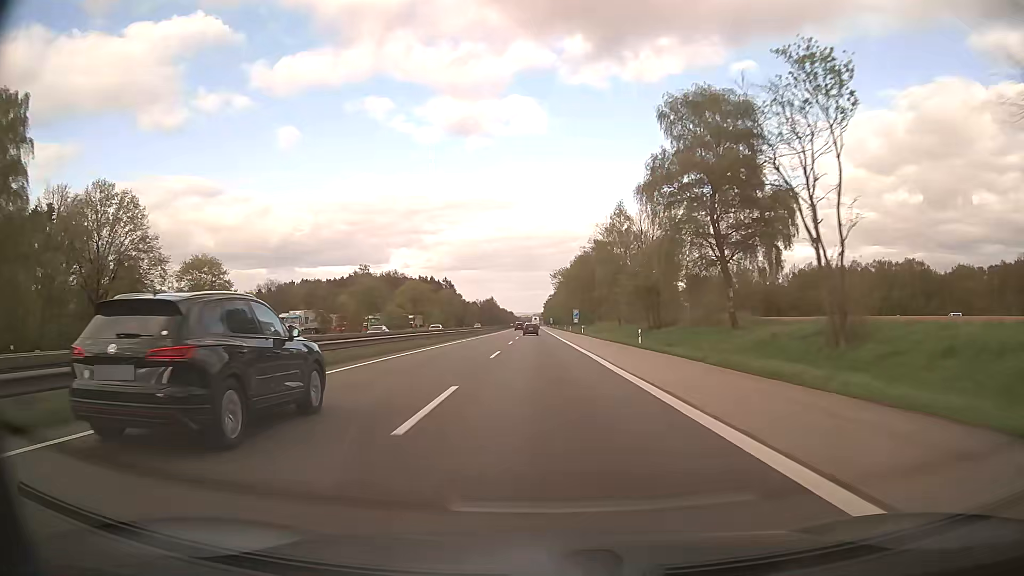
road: motorway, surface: asphalt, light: Day
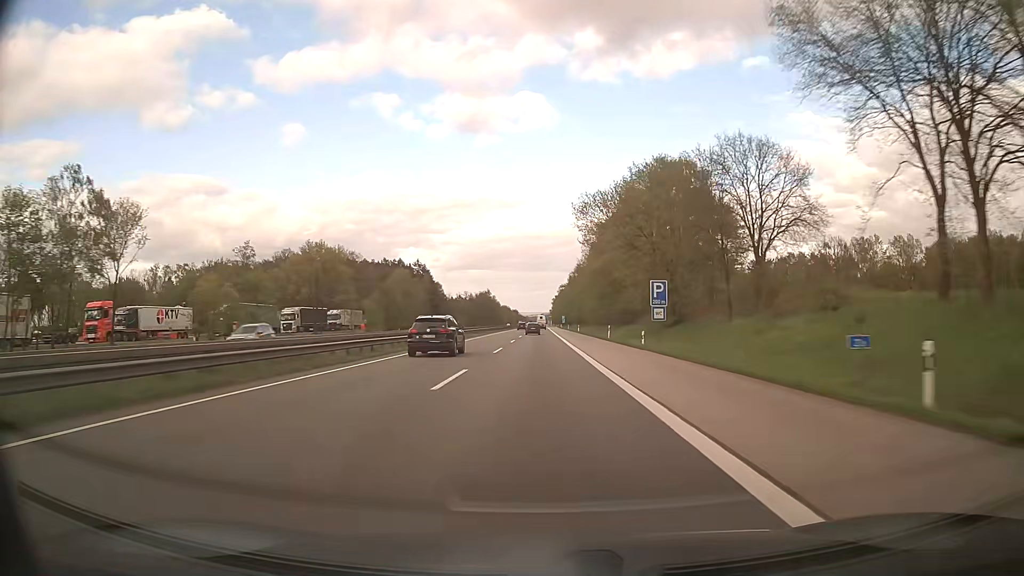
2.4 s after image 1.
(-0.2, +82.7) m; -1°
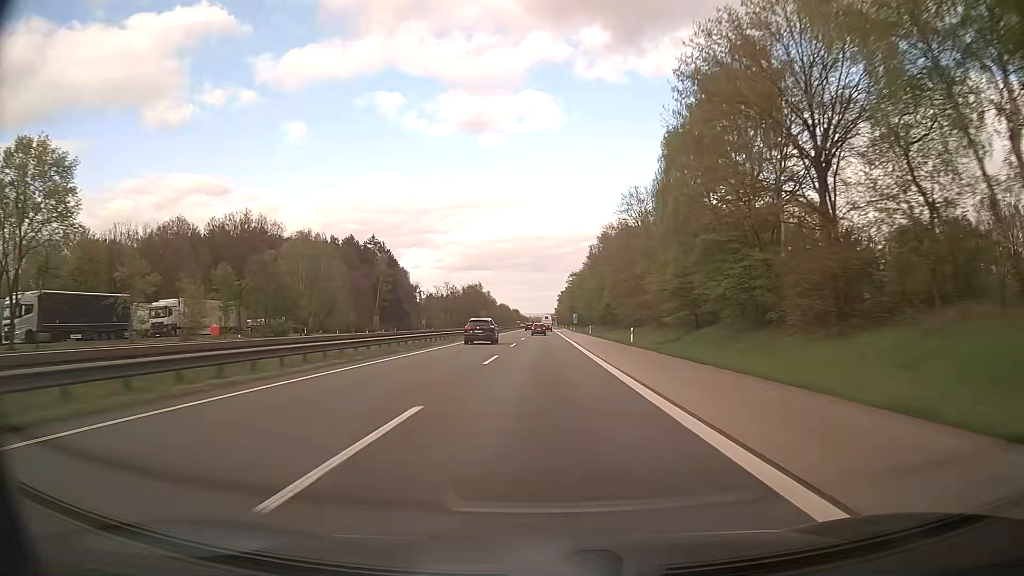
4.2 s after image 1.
(-0.3, +62.0) m; 0°
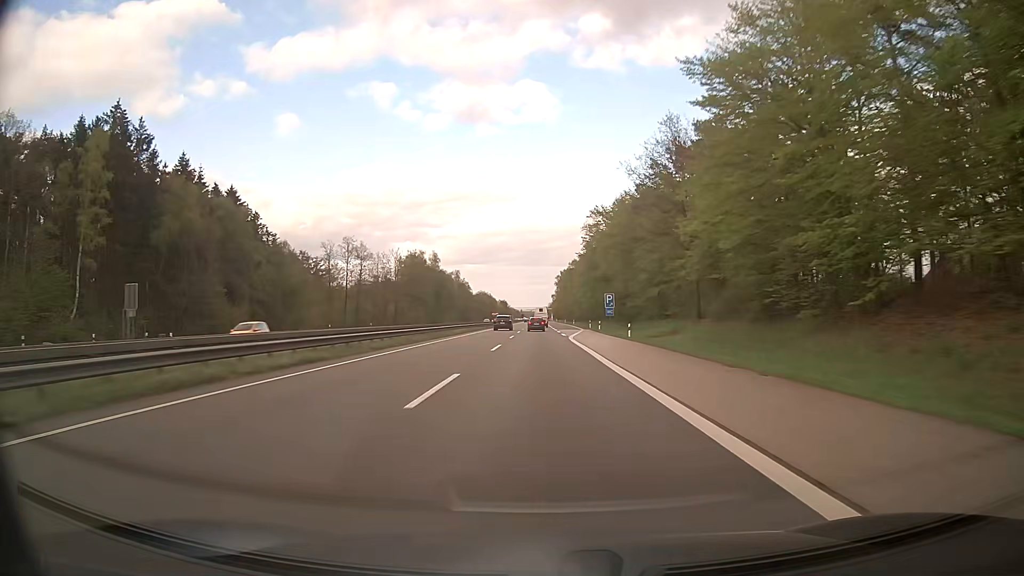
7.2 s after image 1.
(+0.3, +100.0) m; 0°
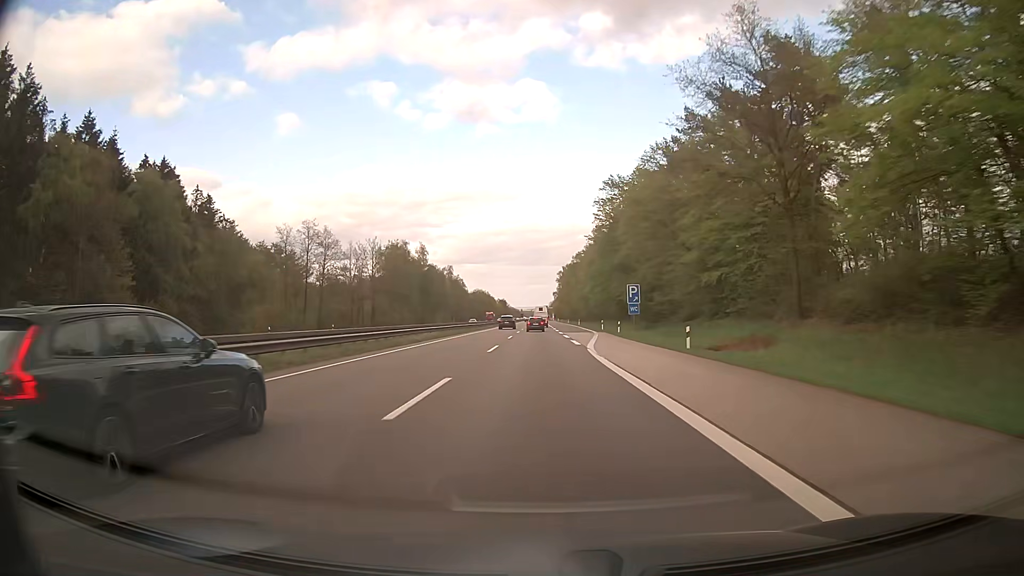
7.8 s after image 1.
(0.0, +18.7) m; 0°
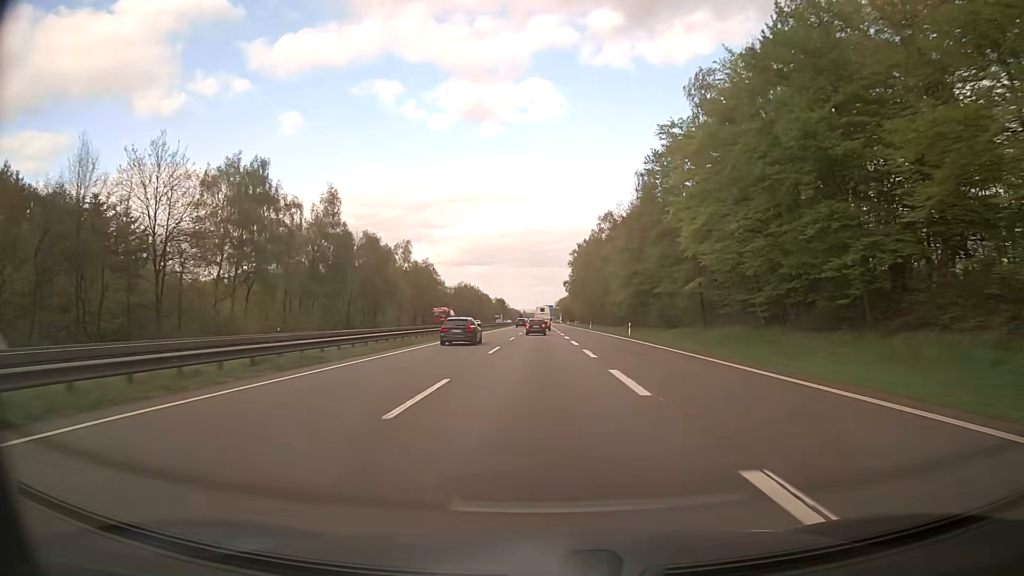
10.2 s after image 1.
(0.0, +69.7) m; 0°
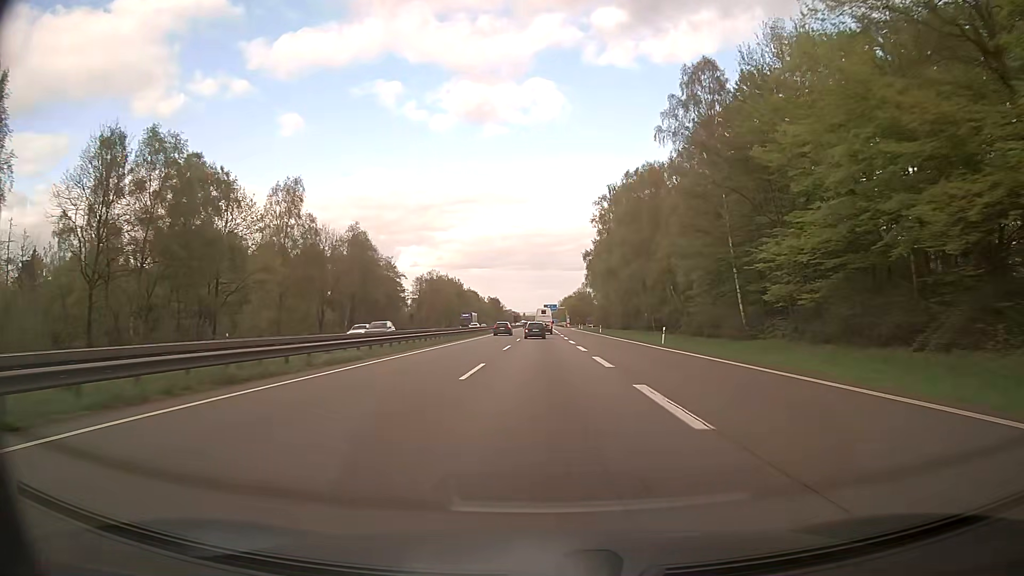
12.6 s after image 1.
(+0.1, +63.8) m; 0°
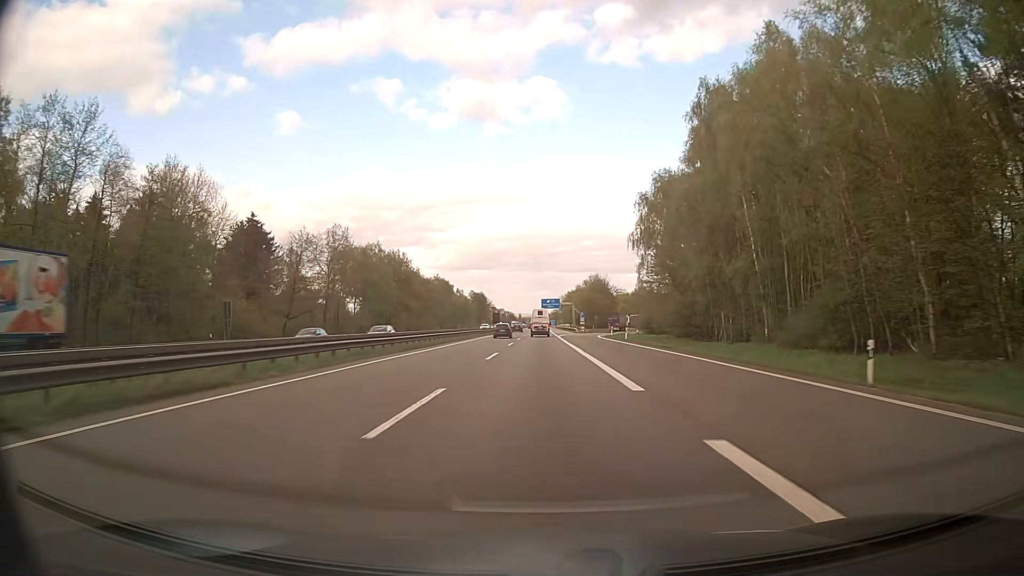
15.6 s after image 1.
(+0.3, +79.0) m; 0°
(0, +10) (0, +20) (0, +30) (0, +40) (0, +50) (0, +60) (0, +70) (0, +80) (-1, +90) (-1, +100) m
